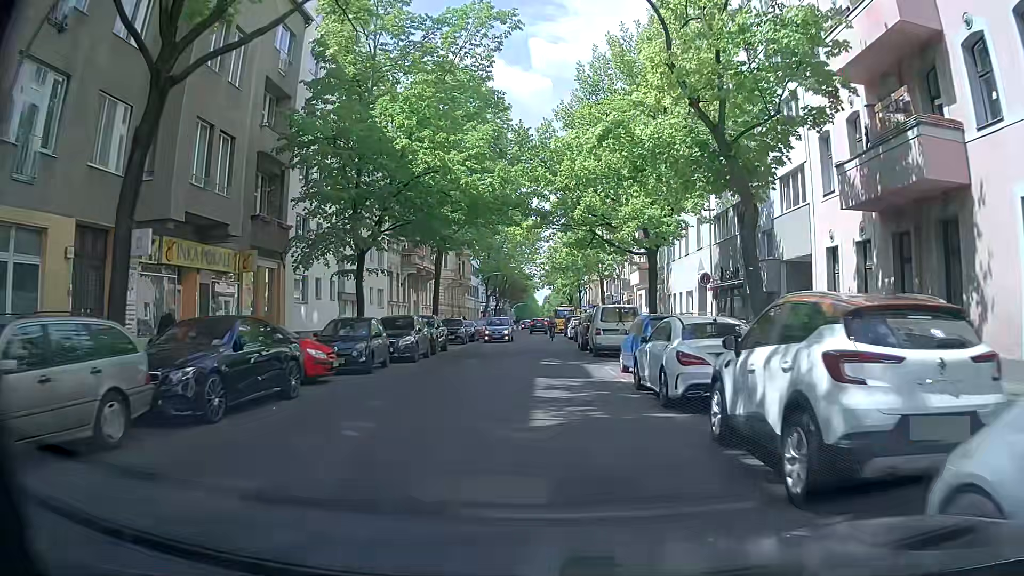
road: residential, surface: asphalt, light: Day
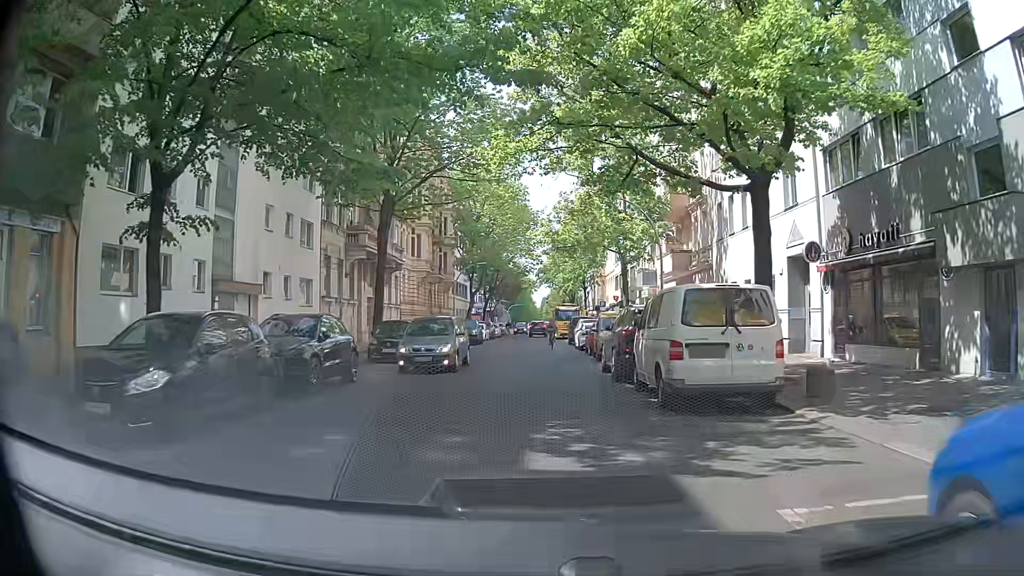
(+0.2, +14.8) m; +1°
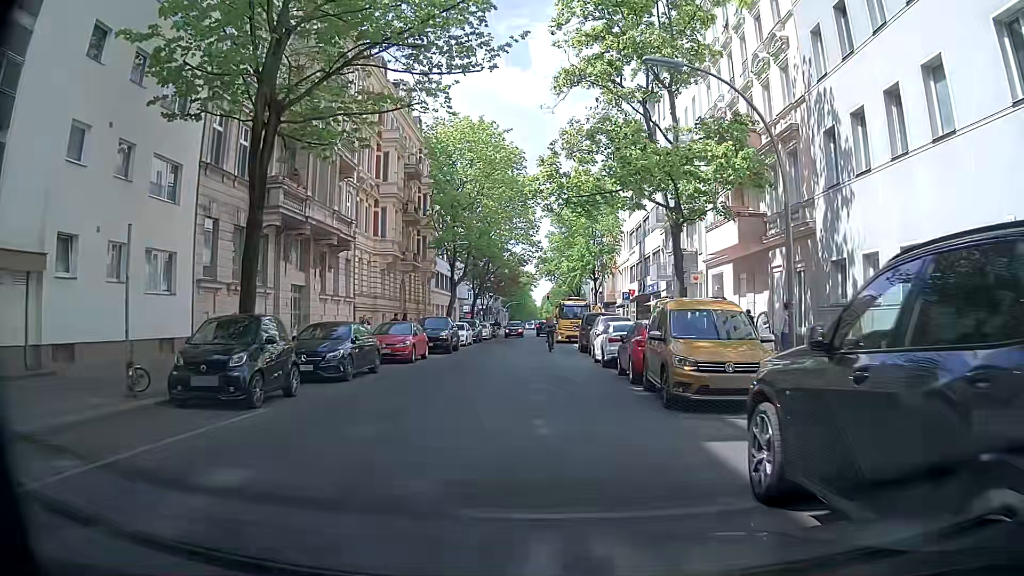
(0.0, +13.6) m; 0°
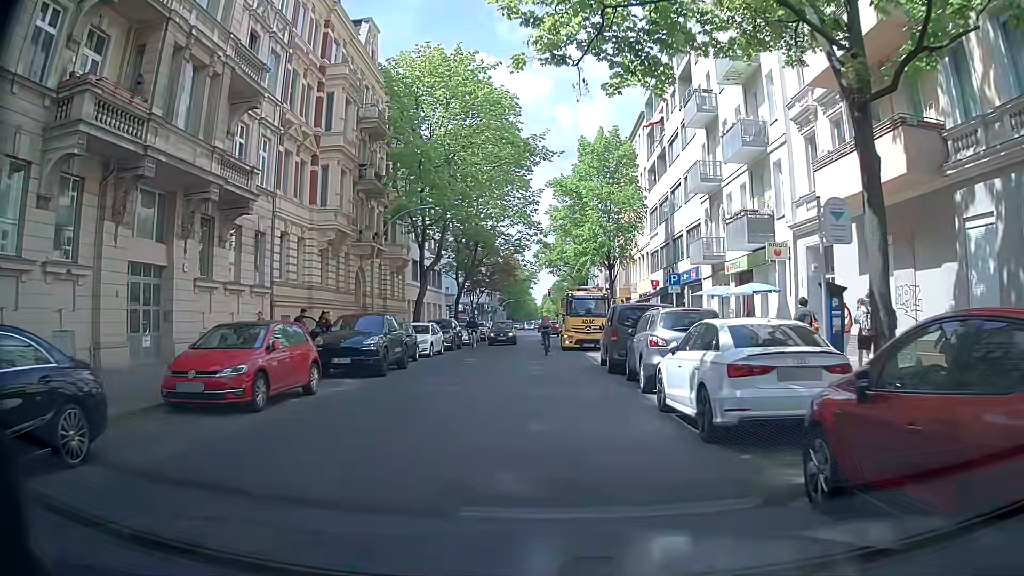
(0.0, +13.1) m; +1°
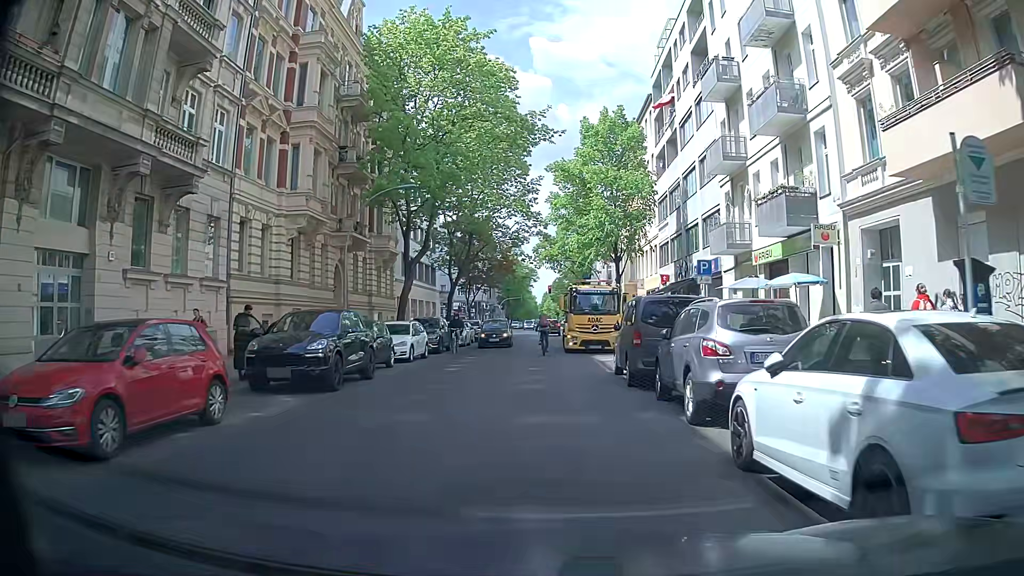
(-0.1, +4.3) m; -2°
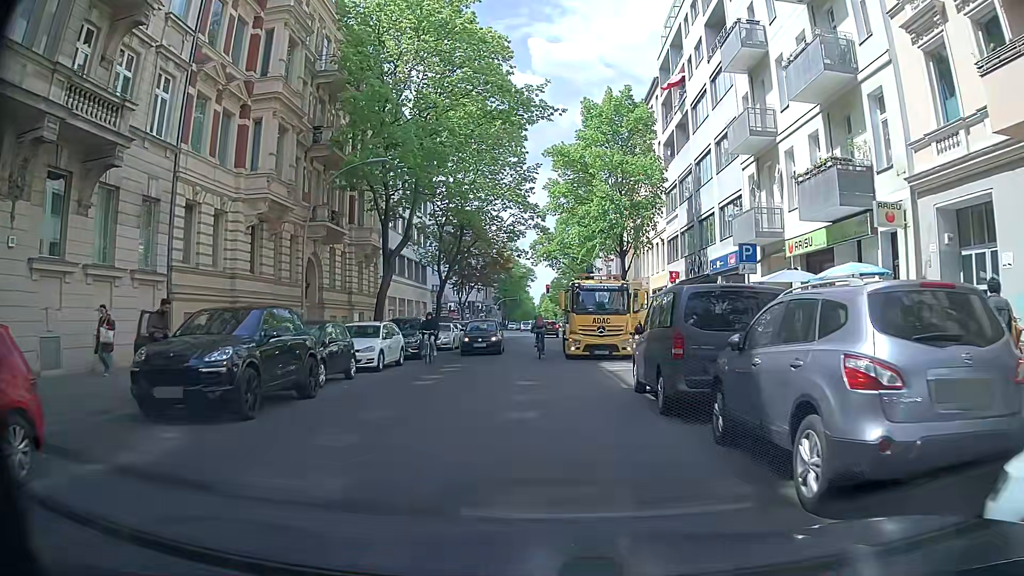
(+0.1, +4.2) m; +1°
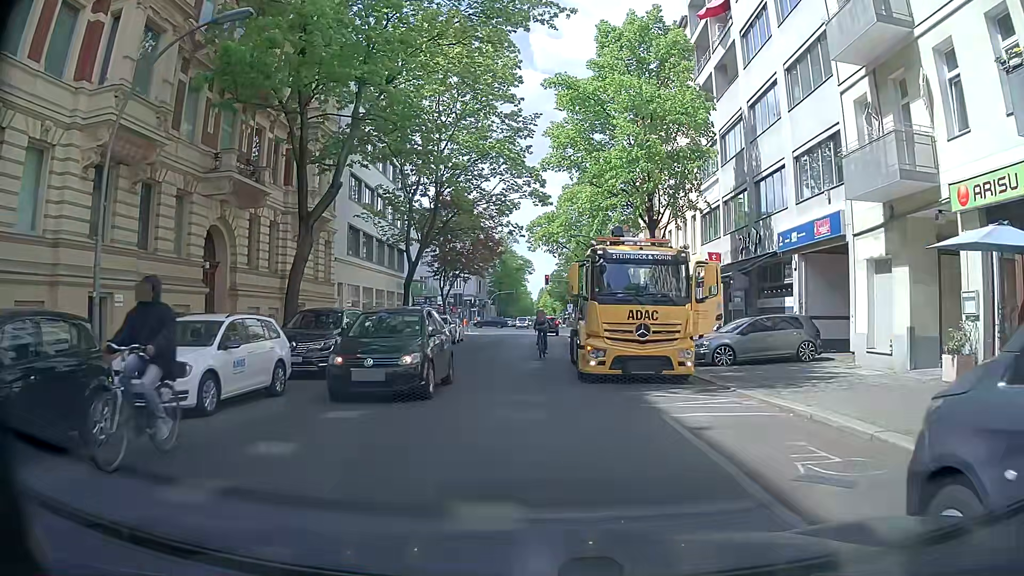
(+0.1, +10.2) m; 0°
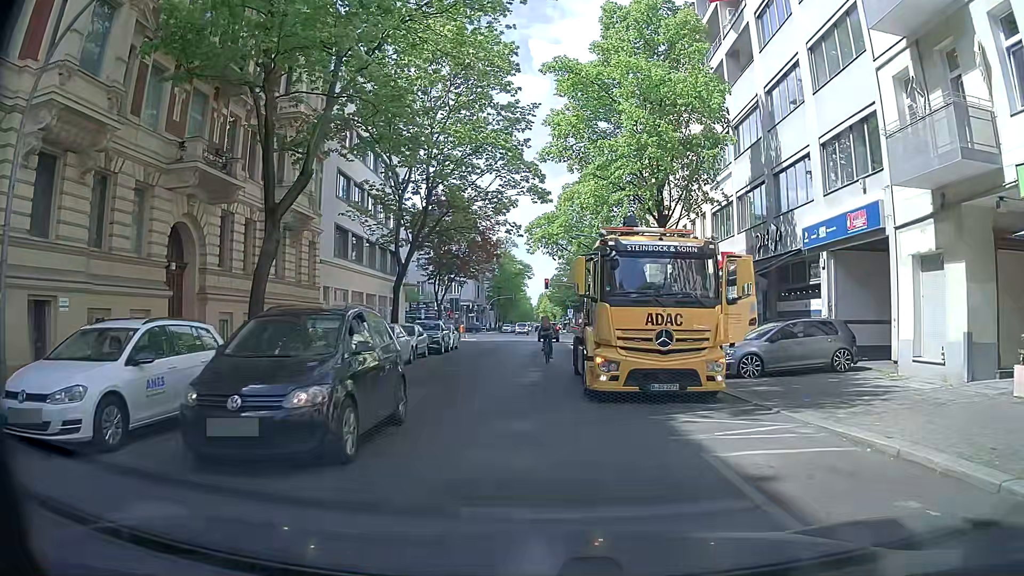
(0.0, +2.5) m; 0°
